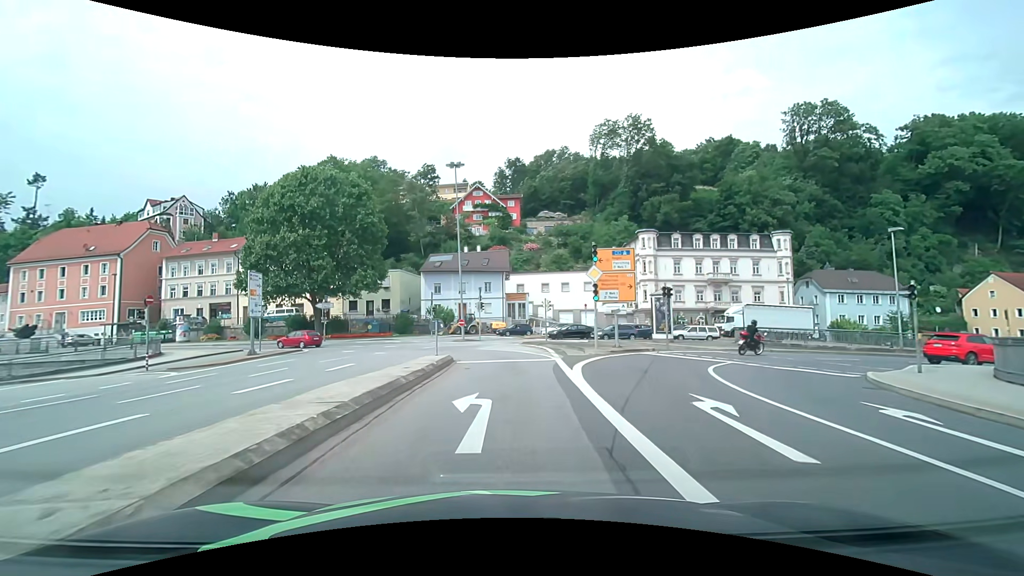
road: primary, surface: asphalt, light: Day
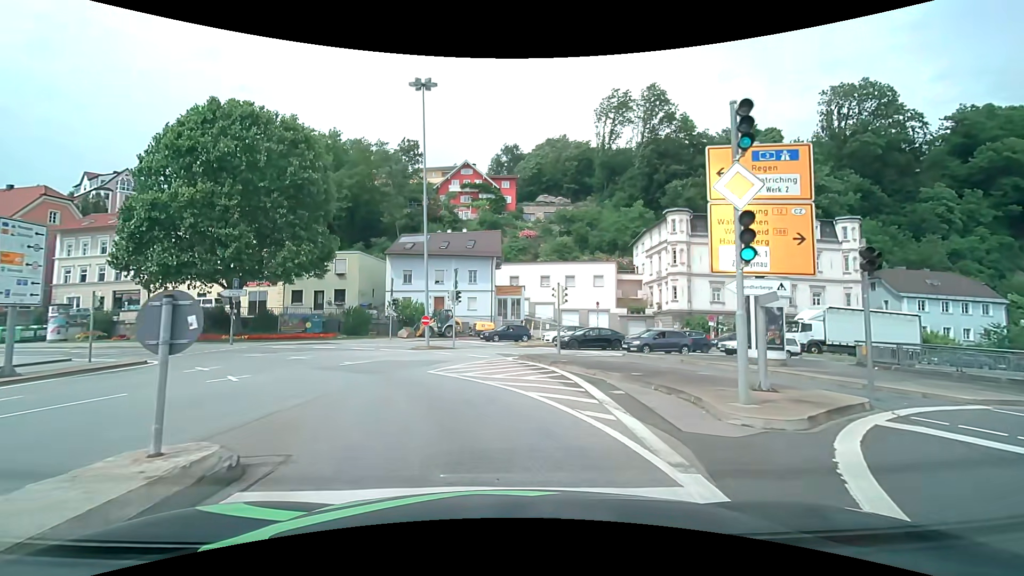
(+0.1, +14.8) m; +1°
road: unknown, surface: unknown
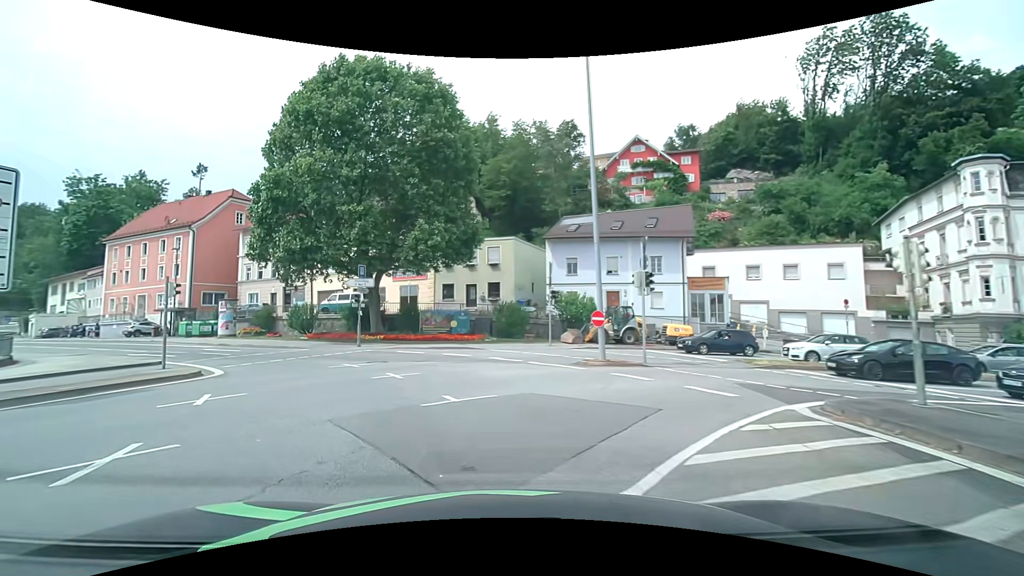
(-1.4, +11.4) m; -19°
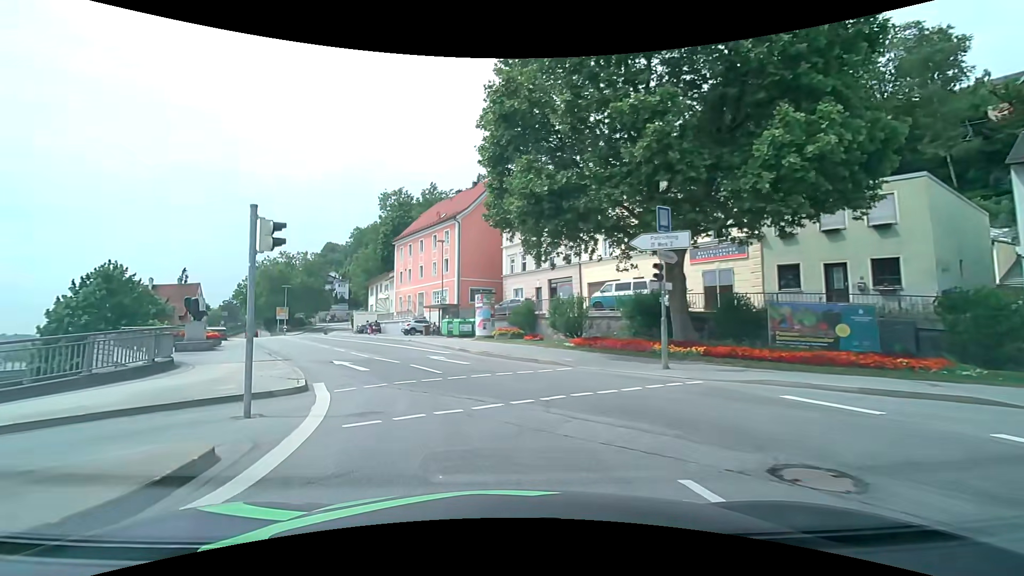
(-4.4, +14.6) m; -31°
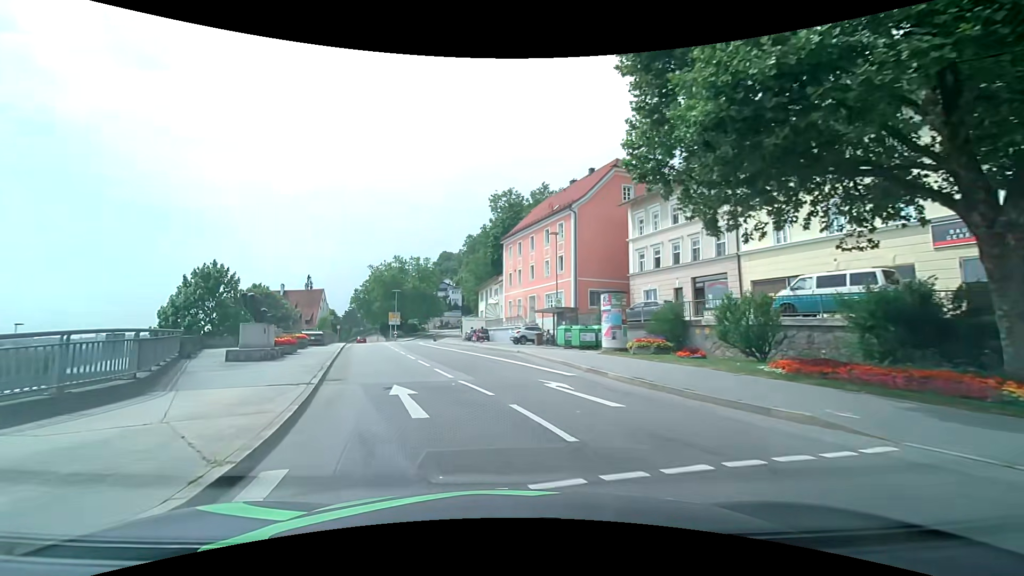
(-0.9, +8.2) m; -13°
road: primary_link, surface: asphalt
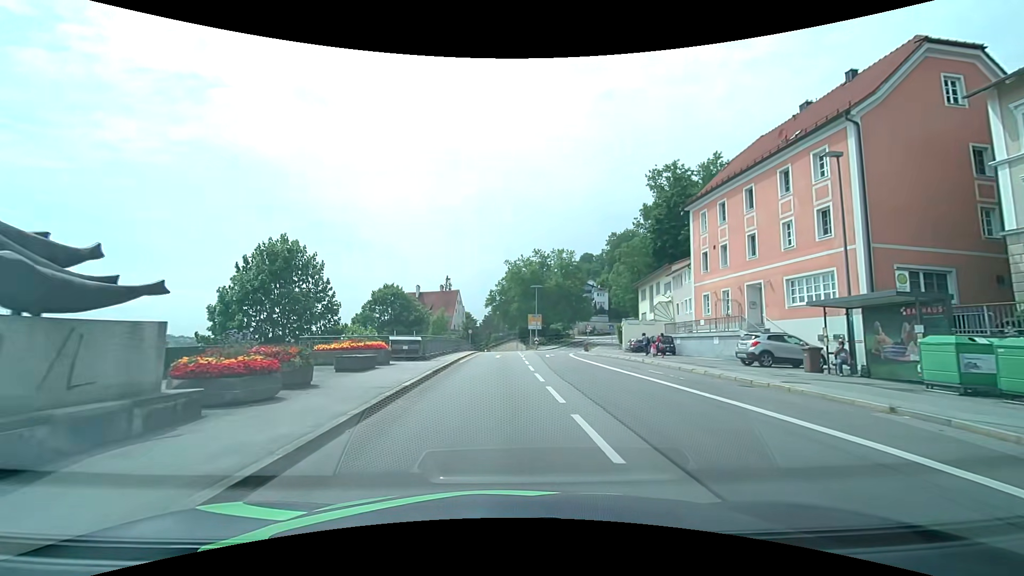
(-3.5, +17.9) m; -15°
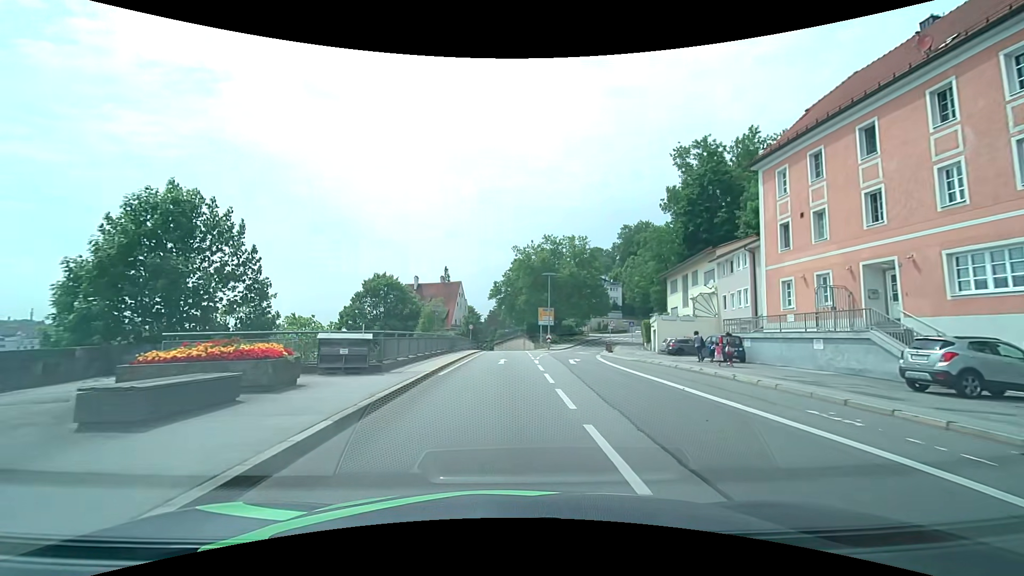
(-0.1, +10.2) m; -1°
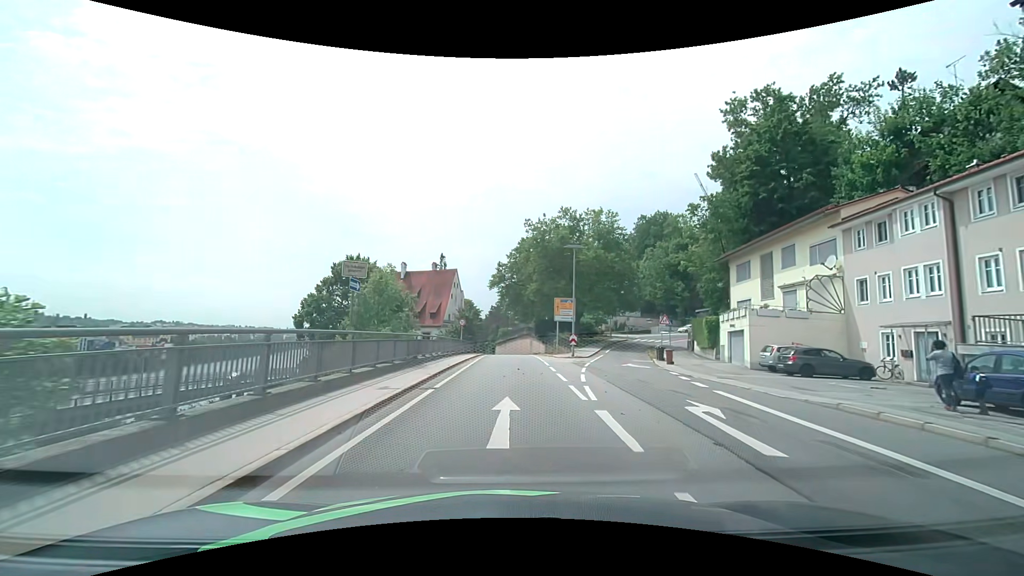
(-0.2, +16.7) m; -1°
(0, +10) (0, +20) (0, +30) (+1, +40) (+1, +50) (+1, +60) (+1, +70) (0, +80) (0, +90) (-1, +100) m
